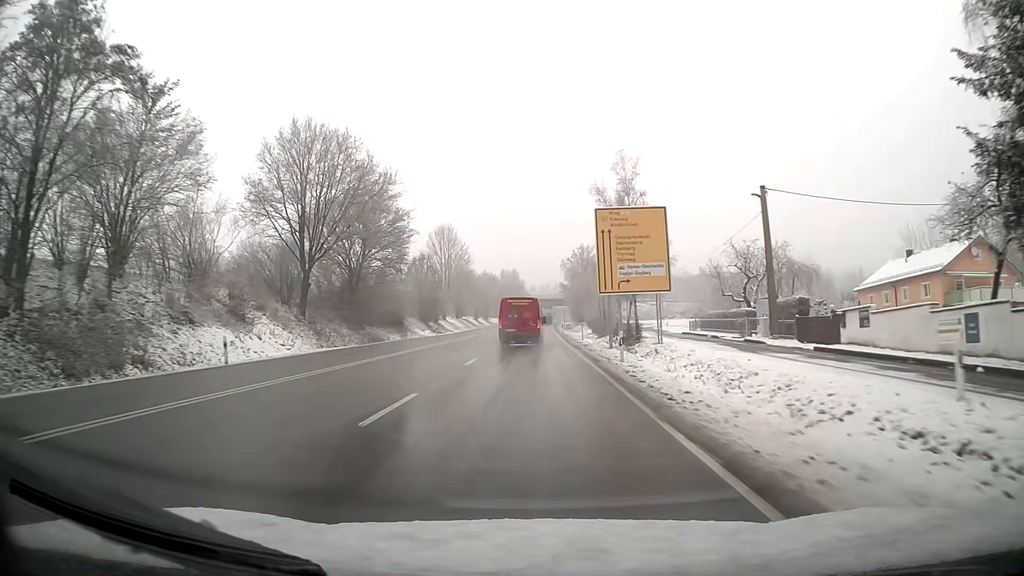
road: primary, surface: asphalt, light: Day
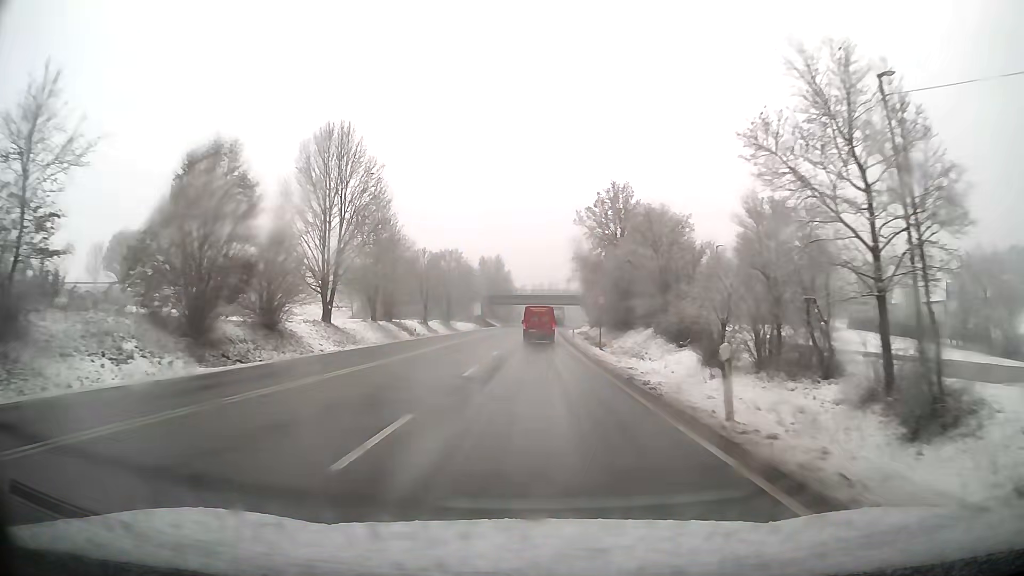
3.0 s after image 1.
(+0.4, +62.8) m; +1°
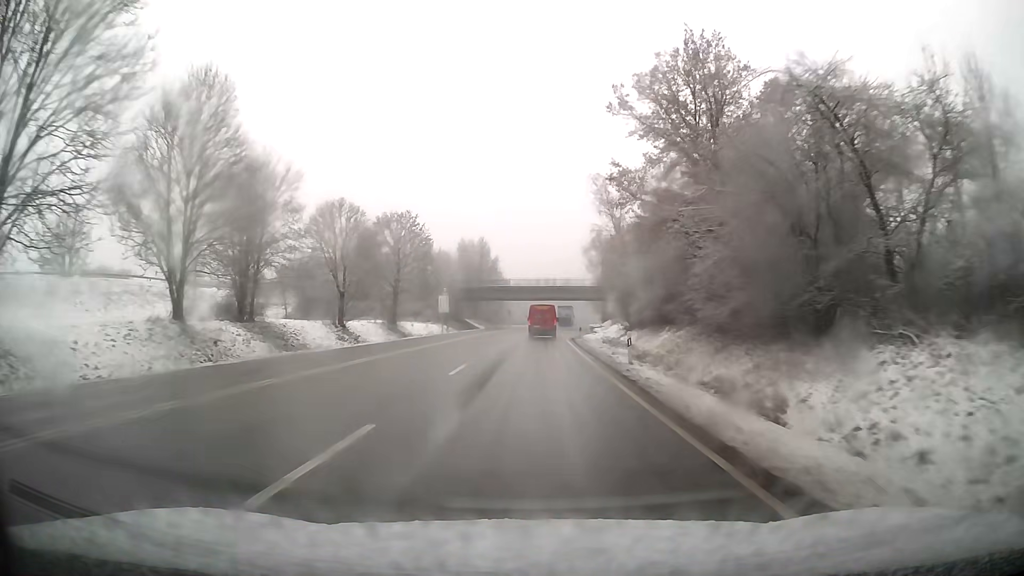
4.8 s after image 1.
(+0.2, +37.5) m; 0°
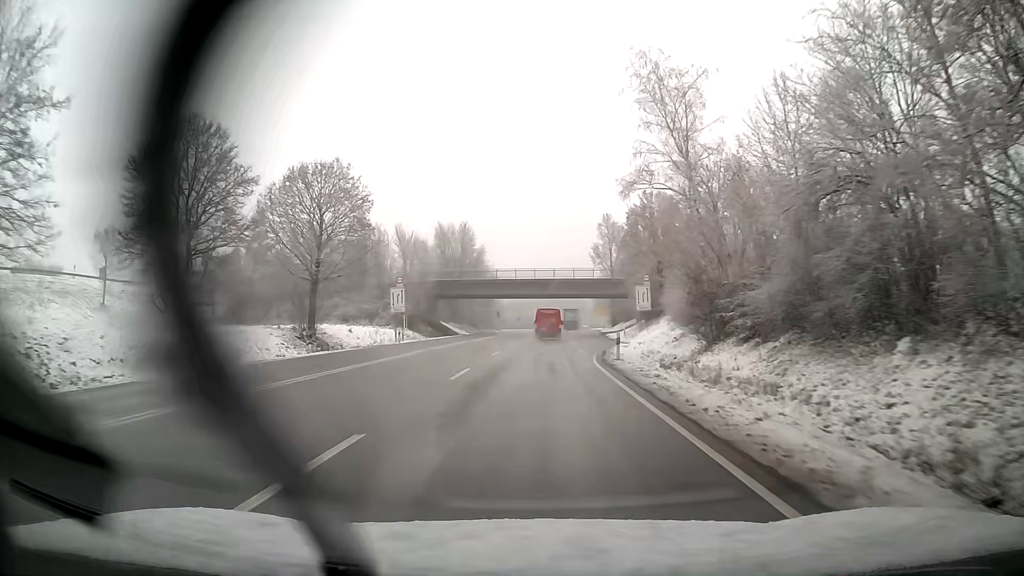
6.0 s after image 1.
(+0.1, +24.6) m; +1°
